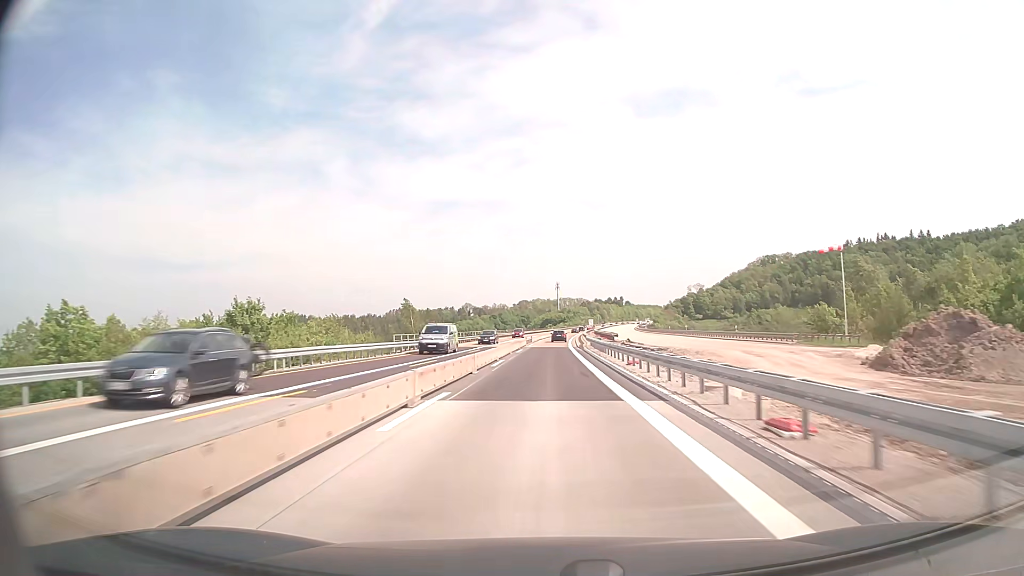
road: motorway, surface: concrete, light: Day
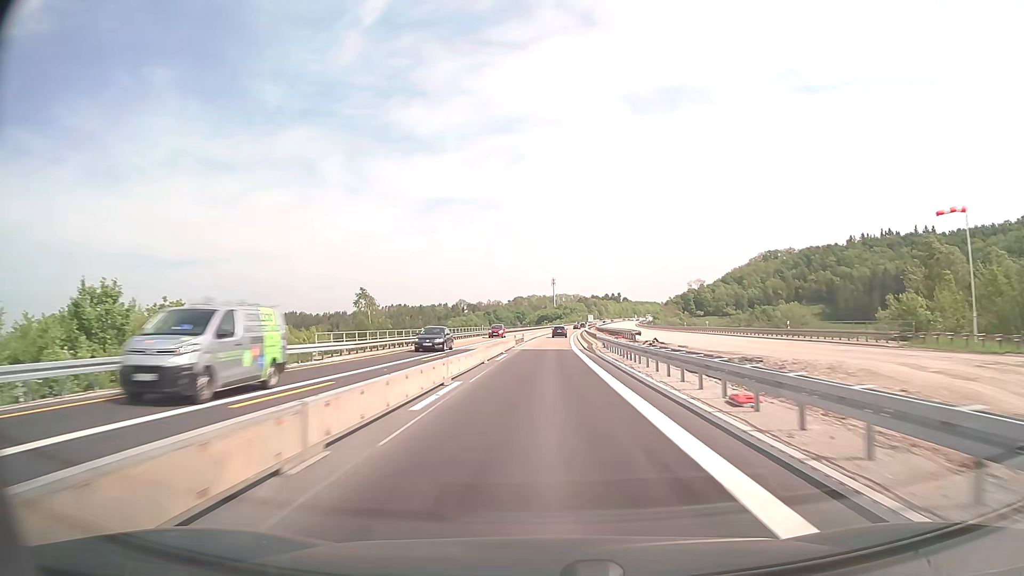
(0.0, +15.8) m; 0°
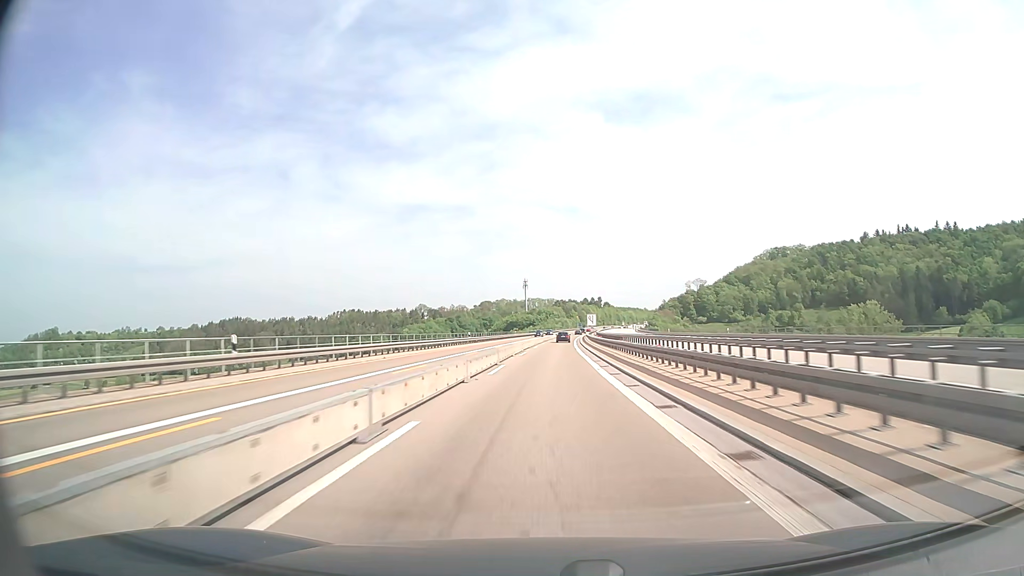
(+1.4, +78.8) m; +2°
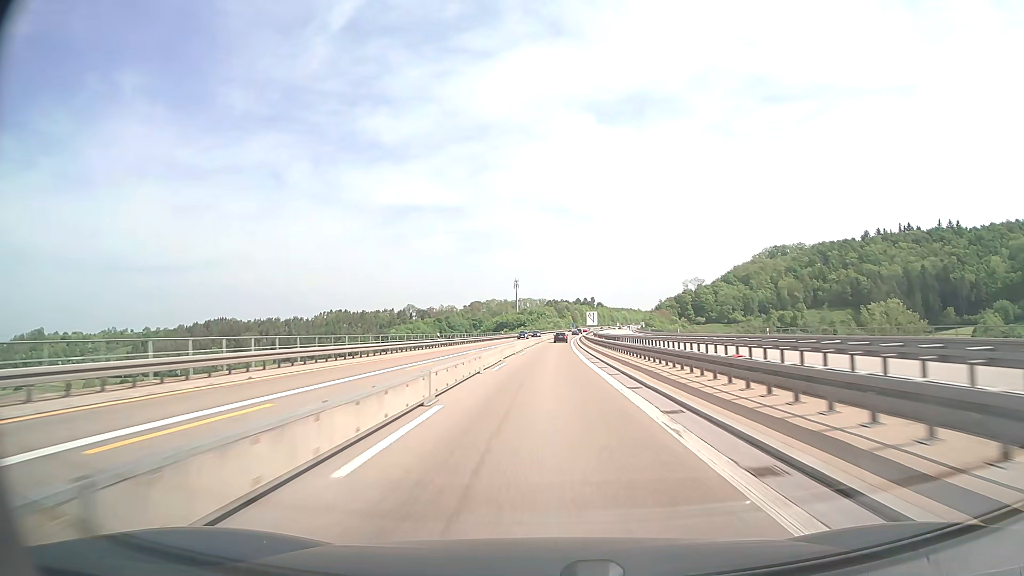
(+0.1, +15.8) m; +1°
